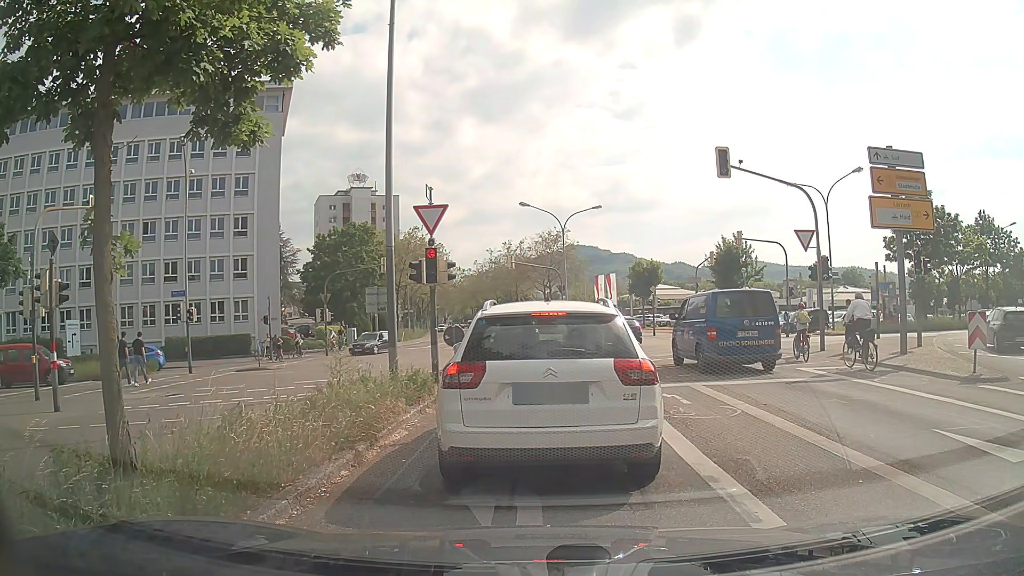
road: secondary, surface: asphalt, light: Day
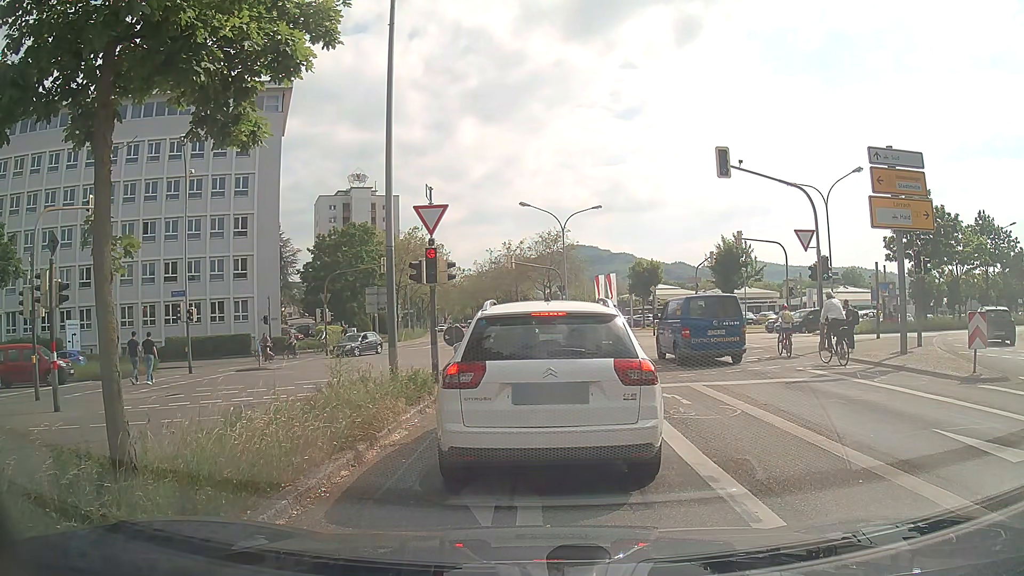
(0.0, 0.0) m; 0°
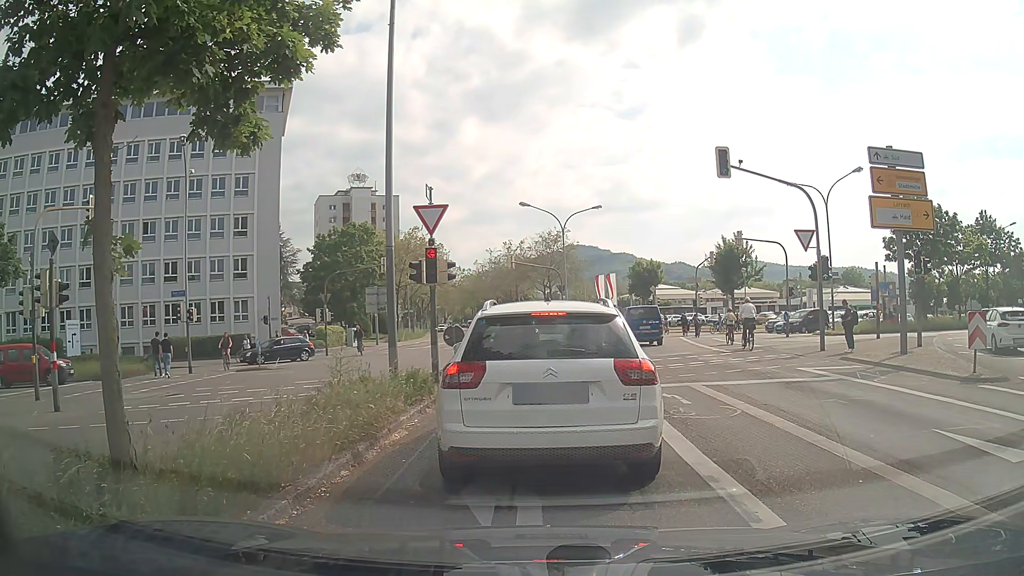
(0.0, 0.0) m; 0°
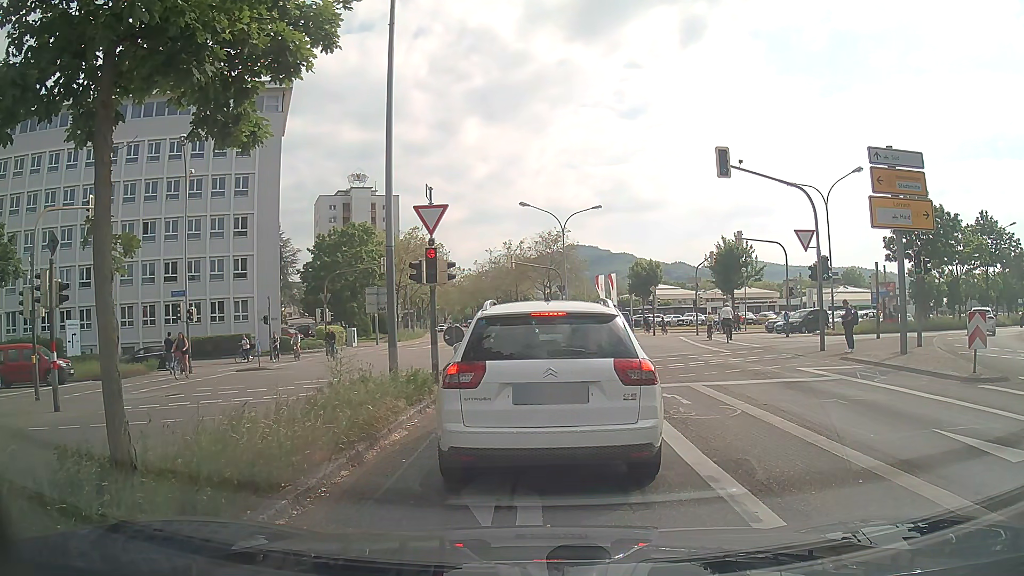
(0.0, 0.0) m; 0°
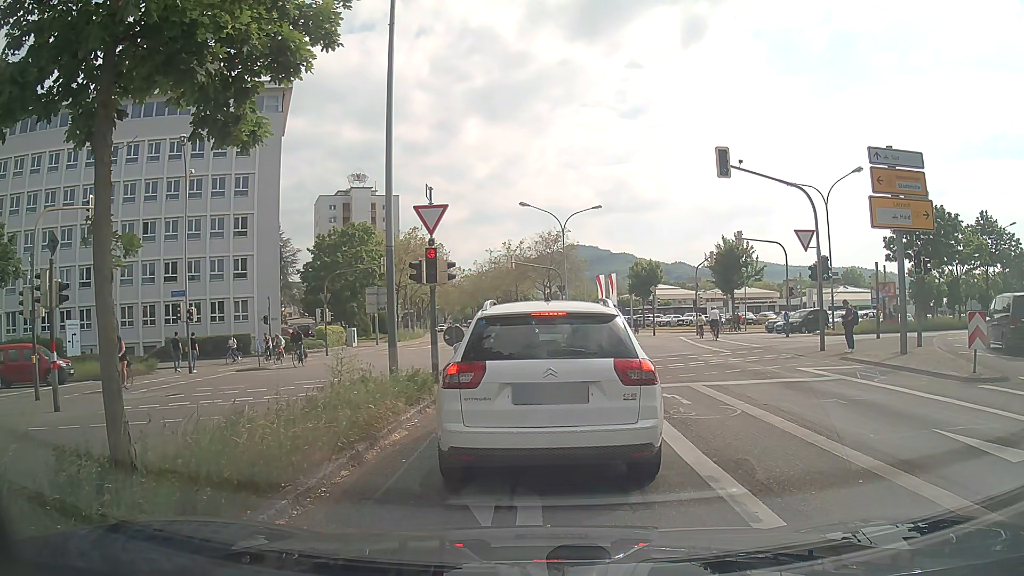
(0.0, 0.0) m; 0°
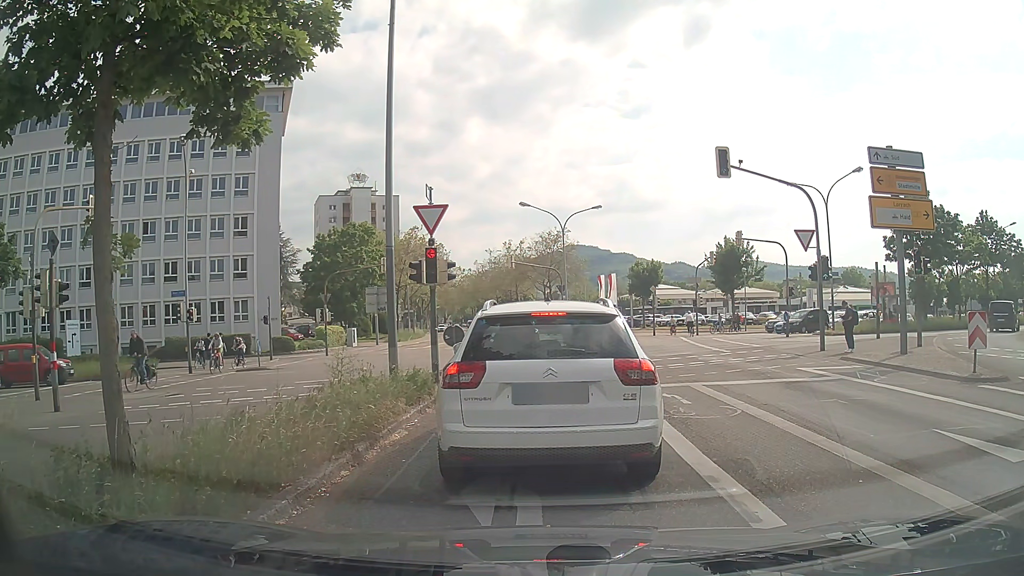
(0.0, 0.0) m; 0°
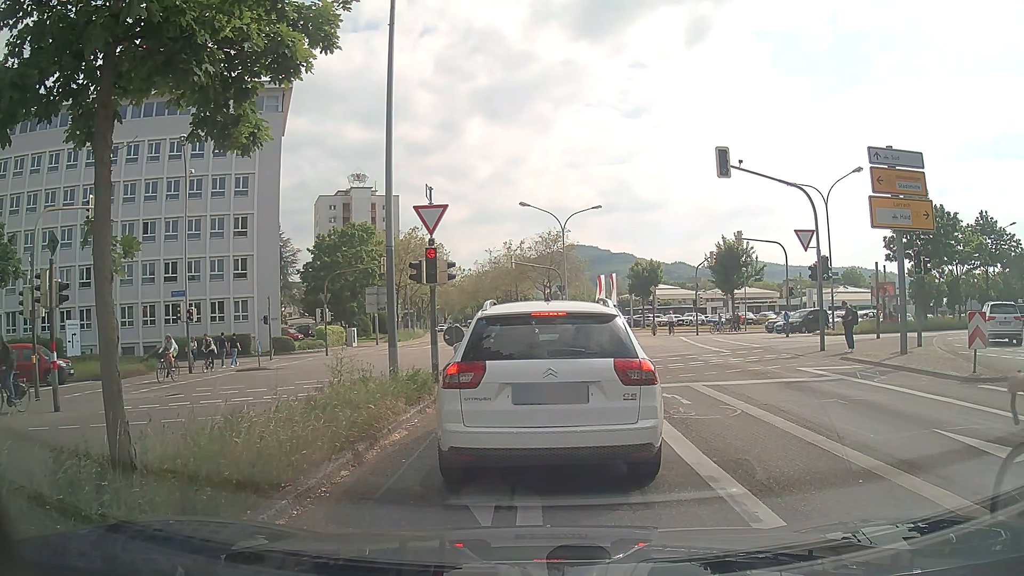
(0.0, 0.0) m; 0°
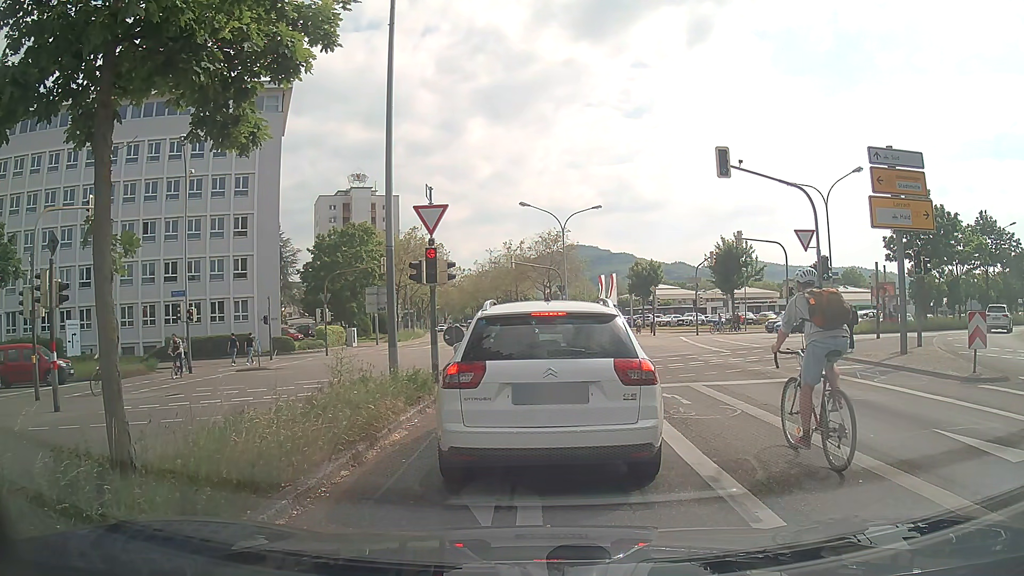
(0.0, 0.0) m; 0°
